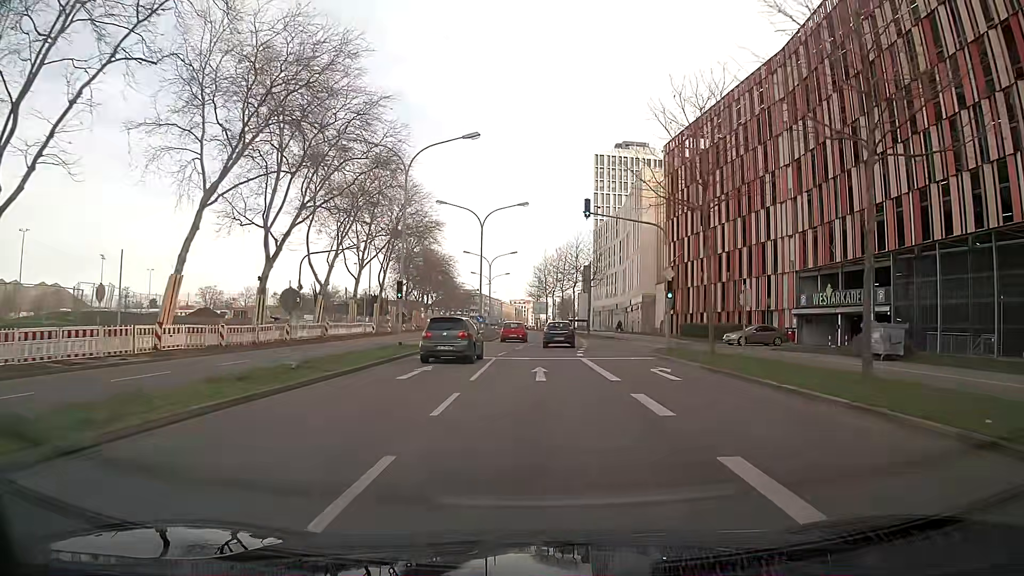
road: secondary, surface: asphalt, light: Day
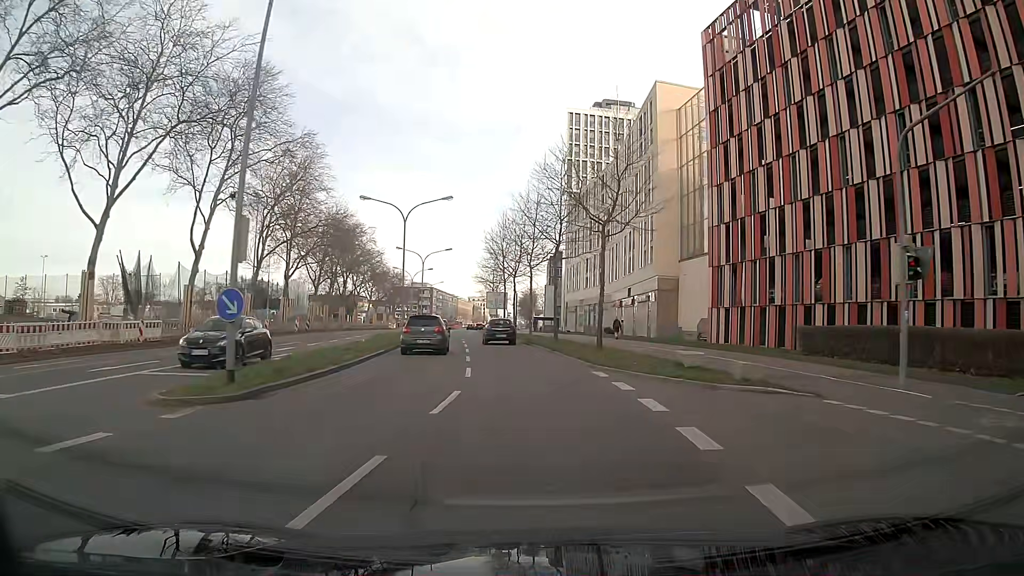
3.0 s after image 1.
(+1.2, +36.1) m; +3°
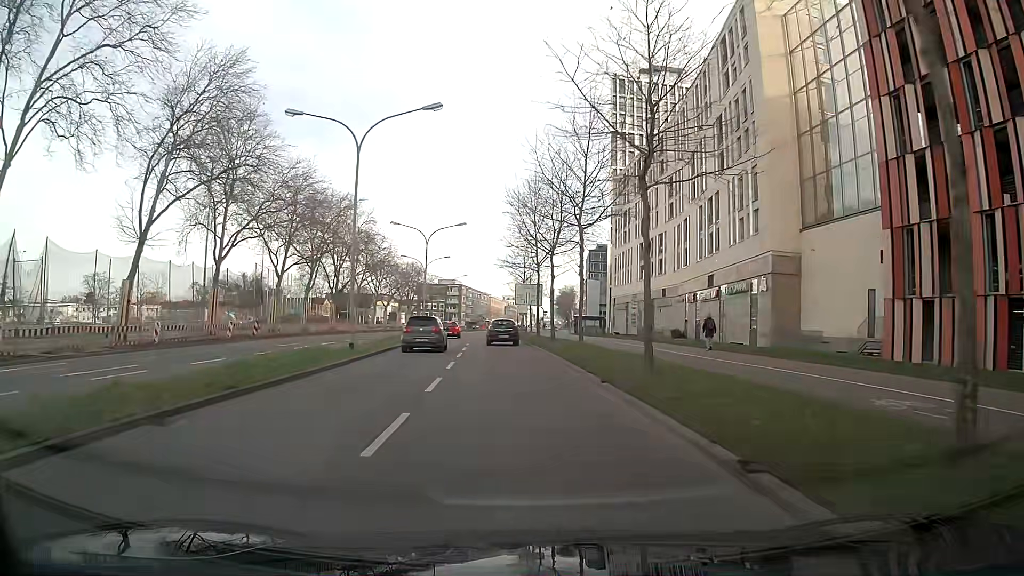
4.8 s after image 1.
(-0.3, +21.1) m; -2°
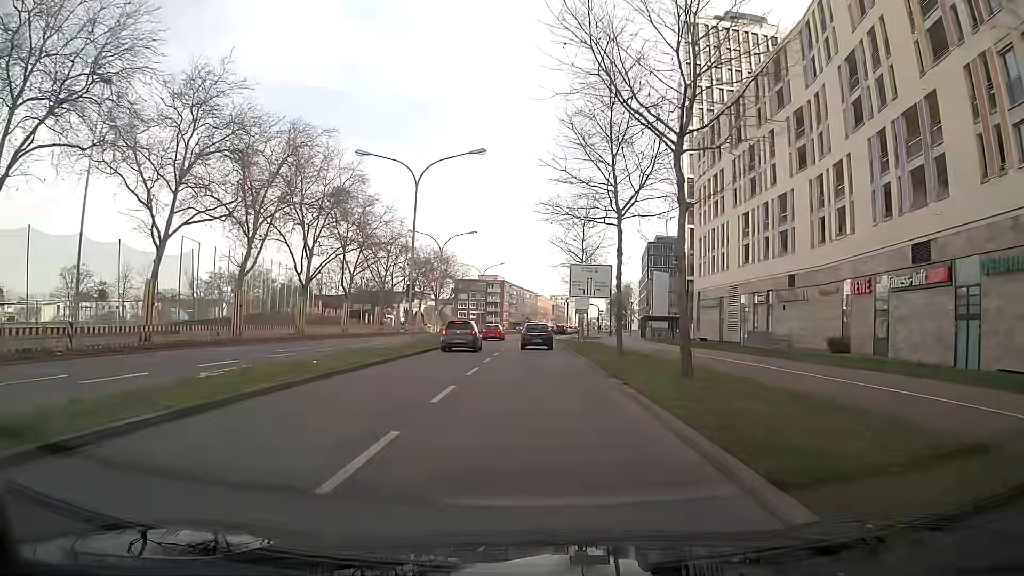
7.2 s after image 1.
(-0.2, +25.5) m; -3°
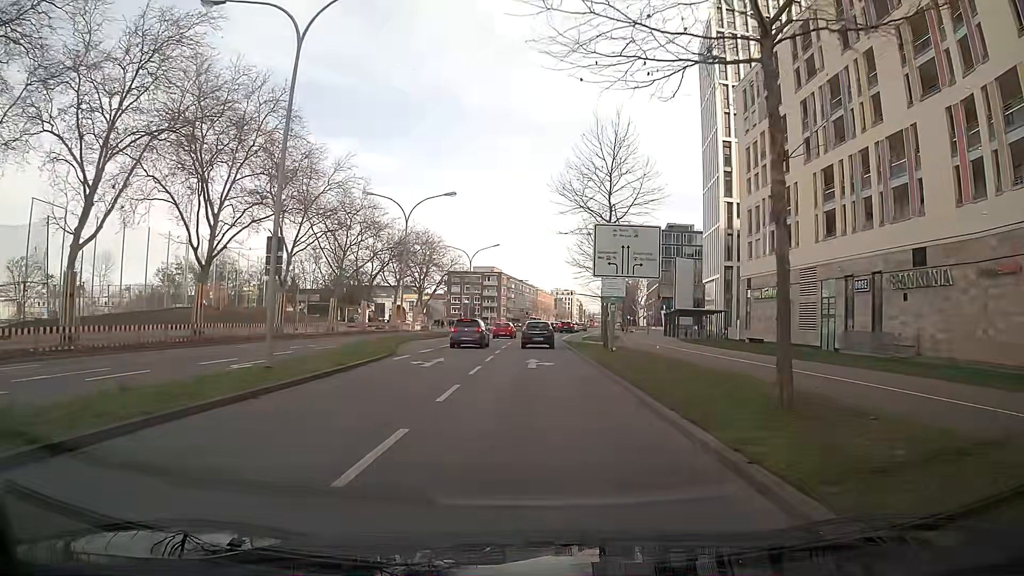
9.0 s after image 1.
(-0.4, +17.7) m; -2°
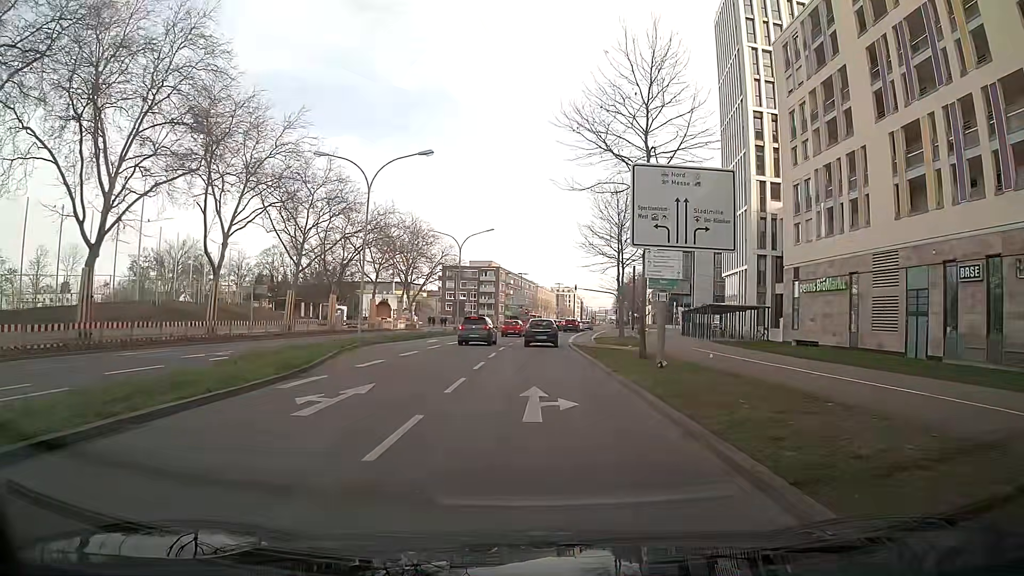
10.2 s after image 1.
(0.0, +11.0) m; +1°
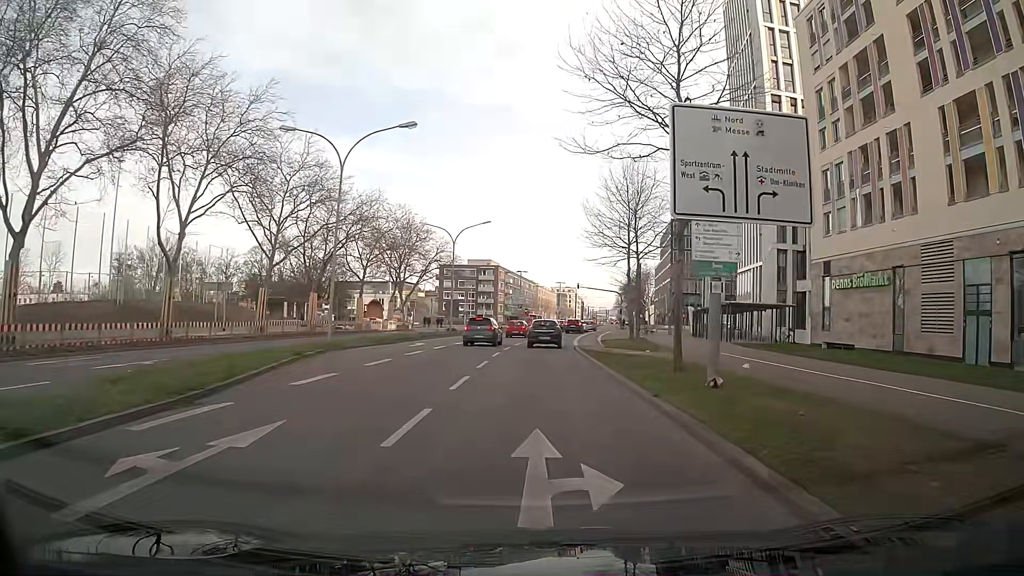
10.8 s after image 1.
(0.0, +5.3) m; 0°
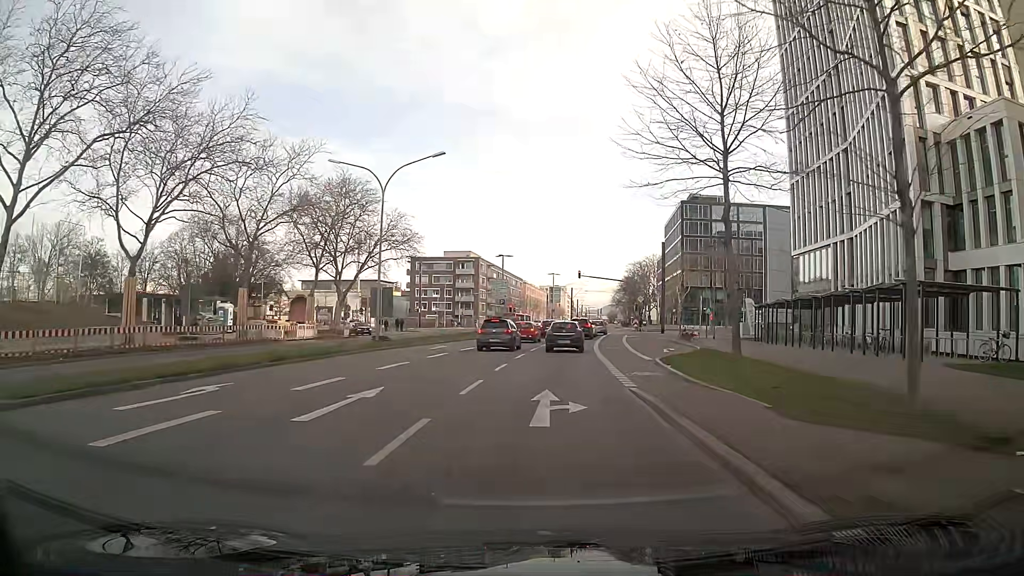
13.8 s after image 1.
(0.0, +24.8) m; +1°
